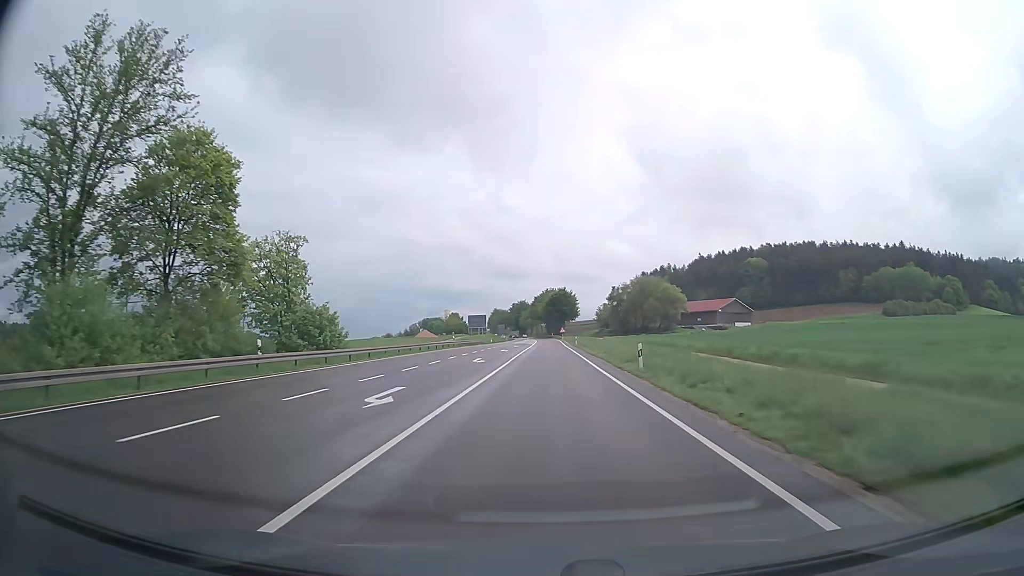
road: primary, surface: asphalt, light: Day
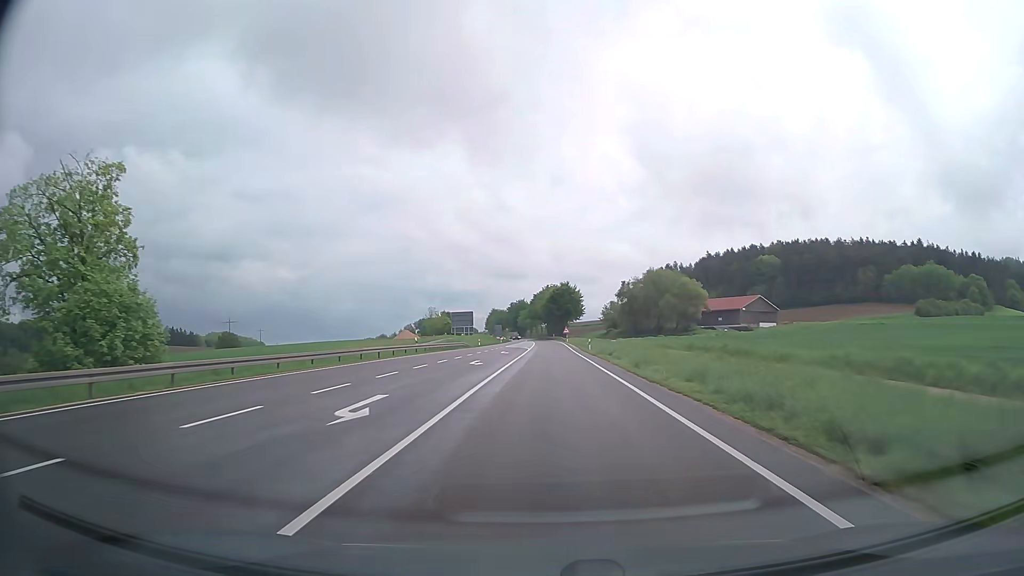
(0.0, +22.6) m; 0°
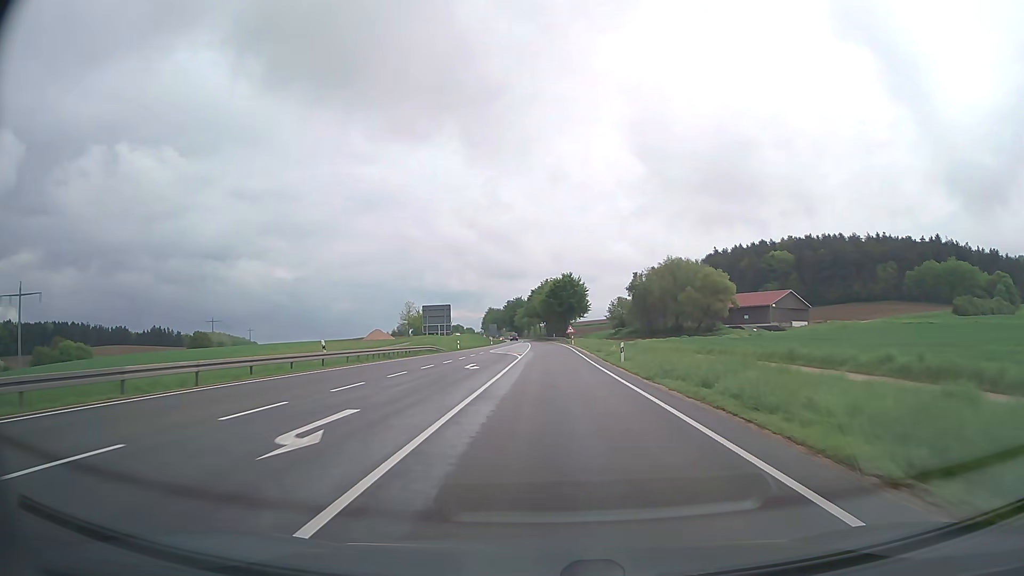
(0.0, +22.9) m; 0°
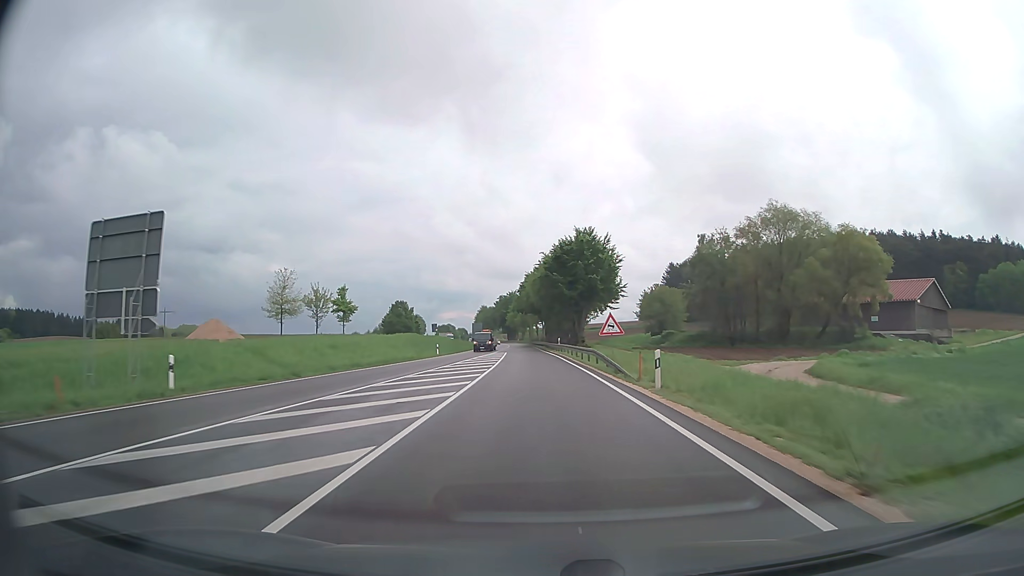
(+0.4, +59.6) m; 0°
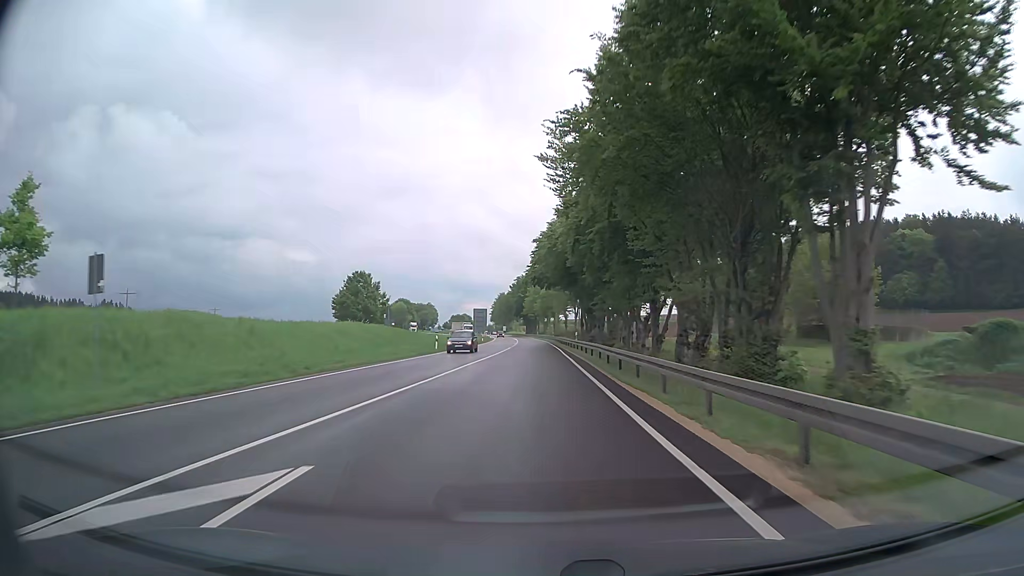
(-1.0, +61.1) m; -2°
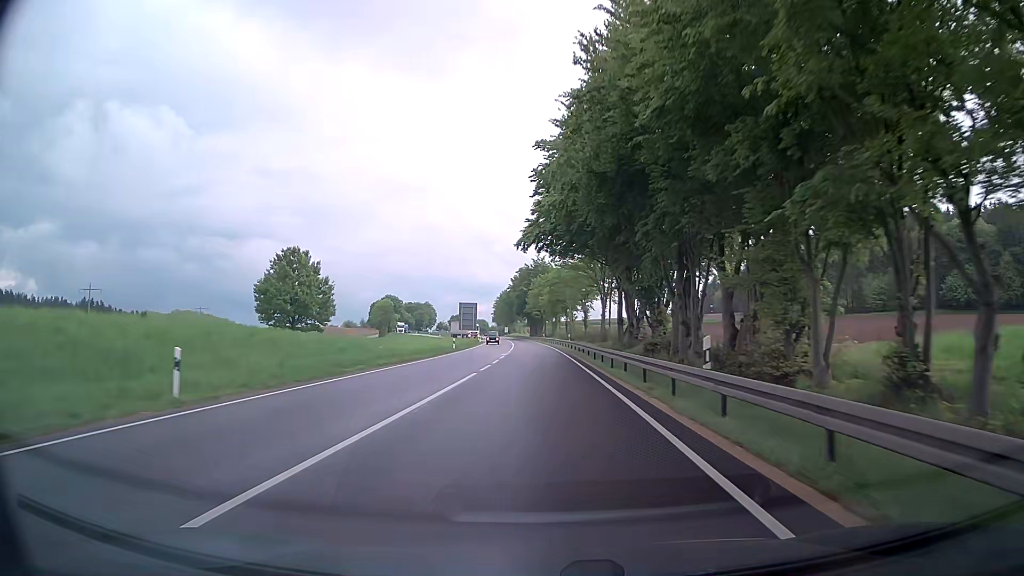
(-0.4, +36.5) m; -1°
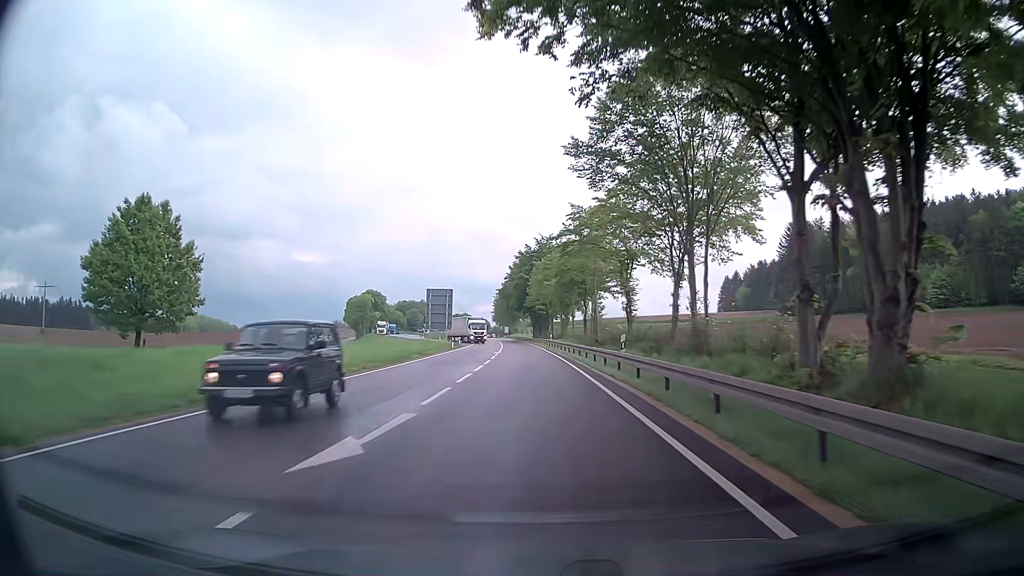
(-0.1, +36.1) m; 0°
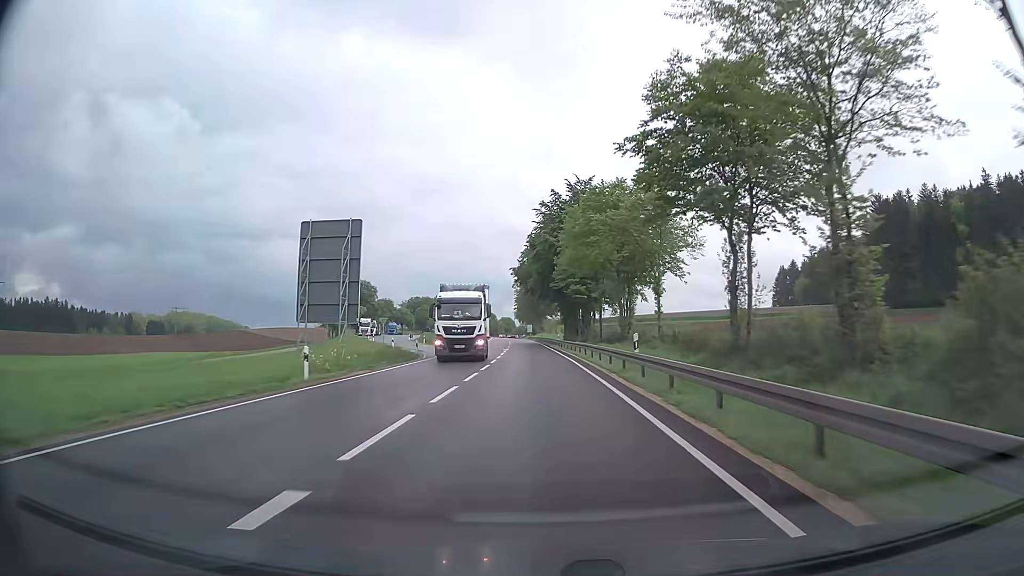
(-0.8, +47.8) m; -2°
(0, +10) (0, +20) (0, +30) (0, +40) (-1, +50) (-1, +60) (-1, +70) (-2, +80) (-2, +90) (-3, +100) m
